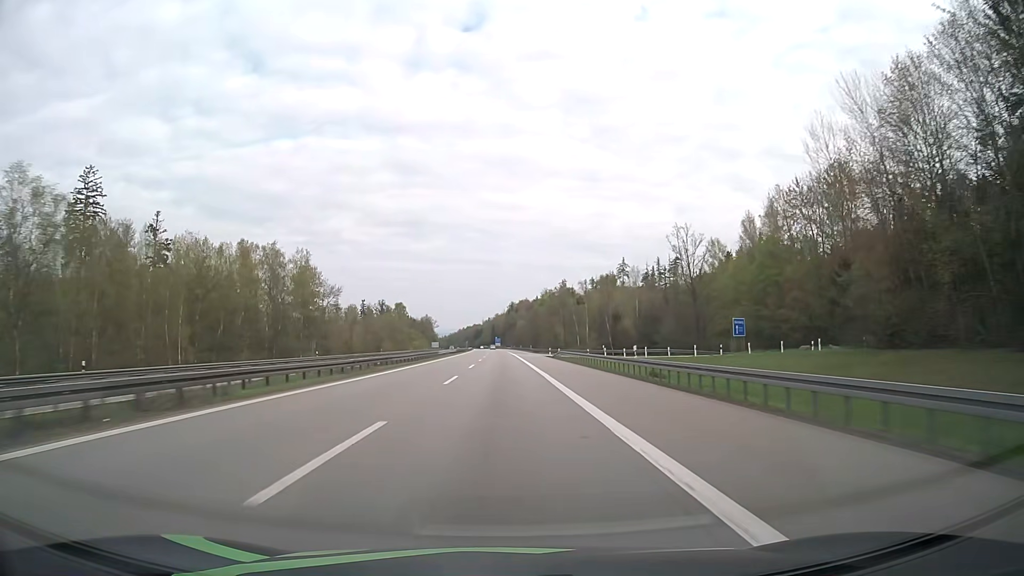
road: motorway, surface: asphalt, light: Day
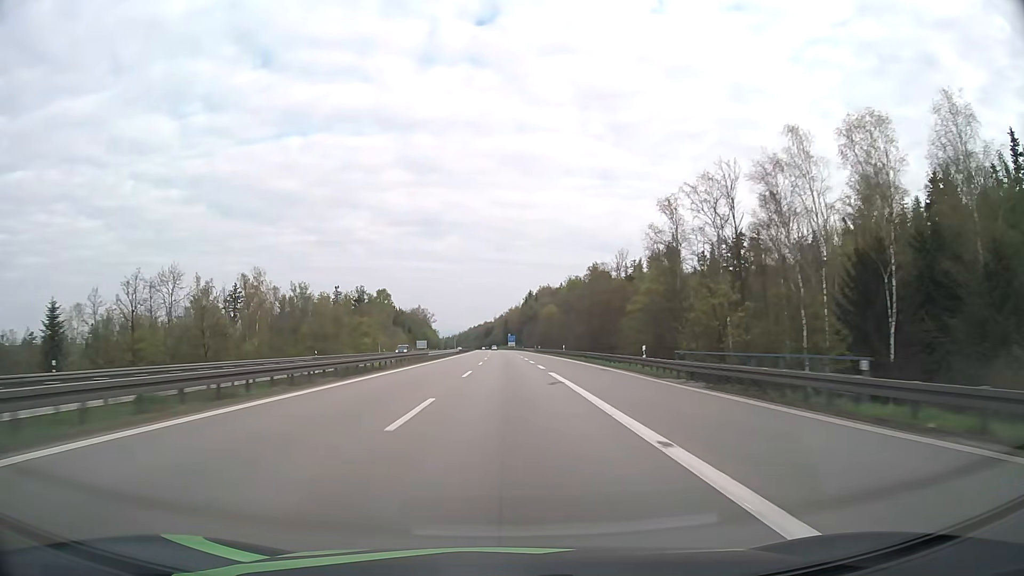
(-1.4, +103.0) m; -1°
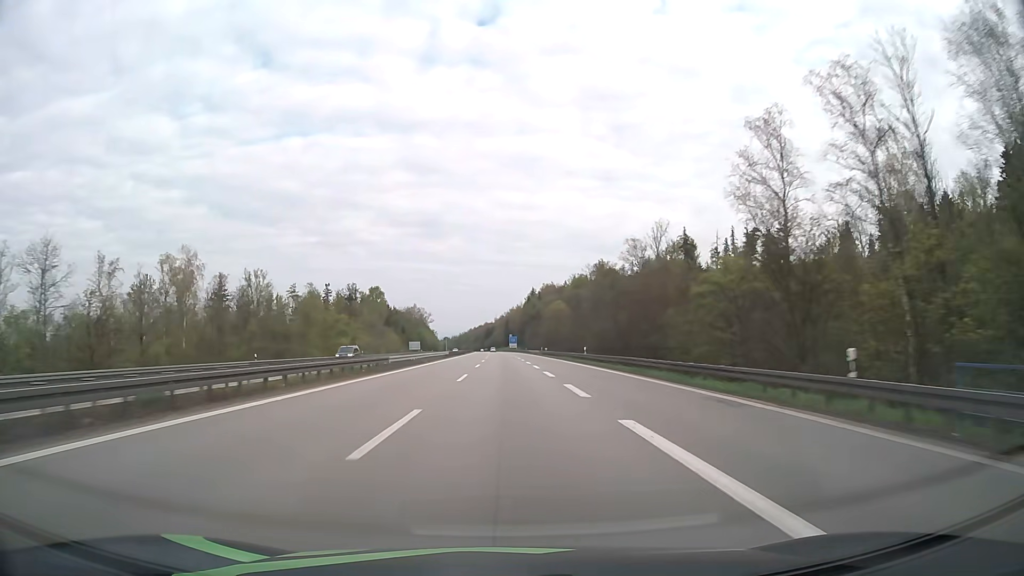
(0.0, +20.6) m; 0°
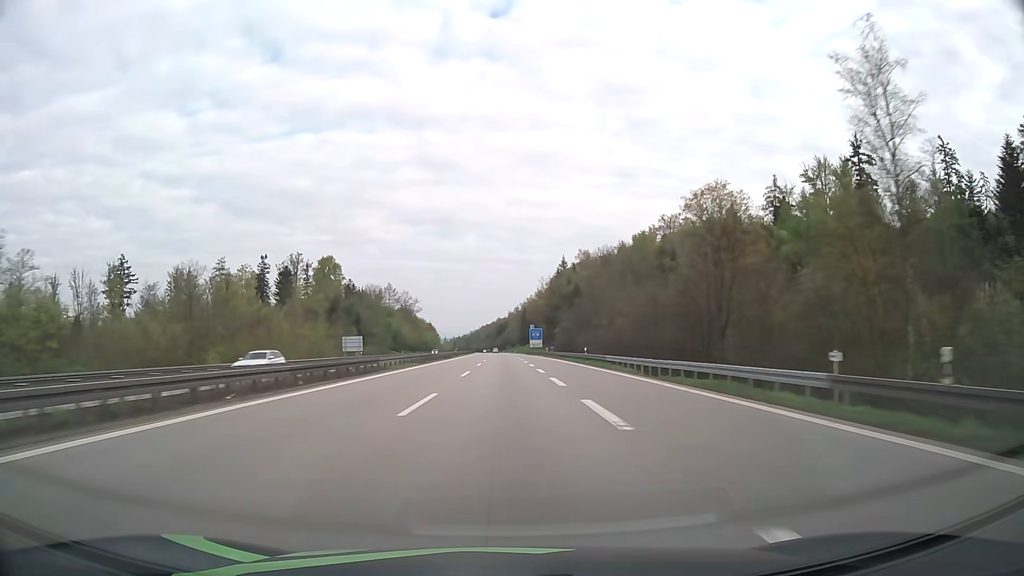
(-0.9, +103.0) m; -1°
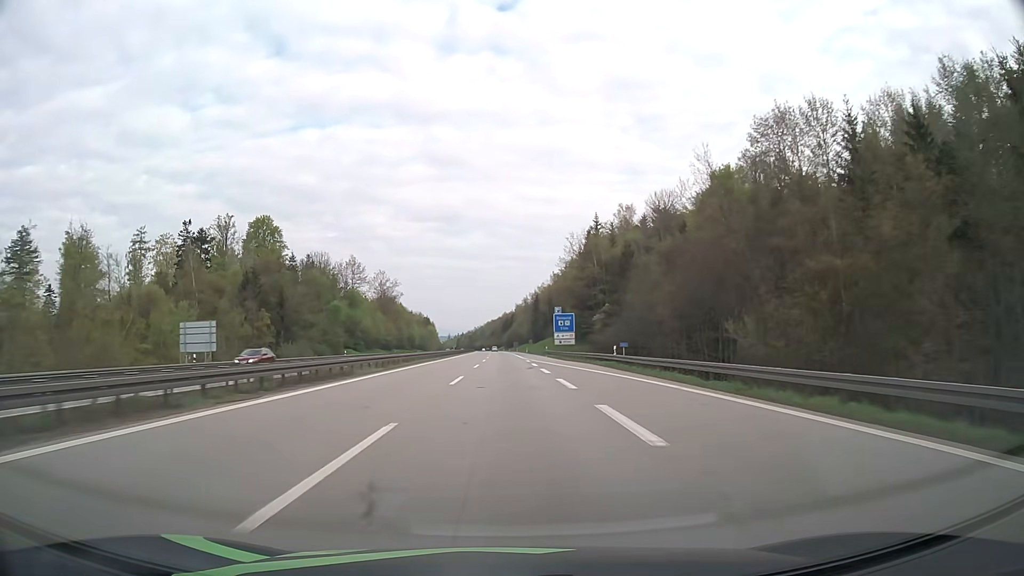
(-0.4, +61.9) m; -1°
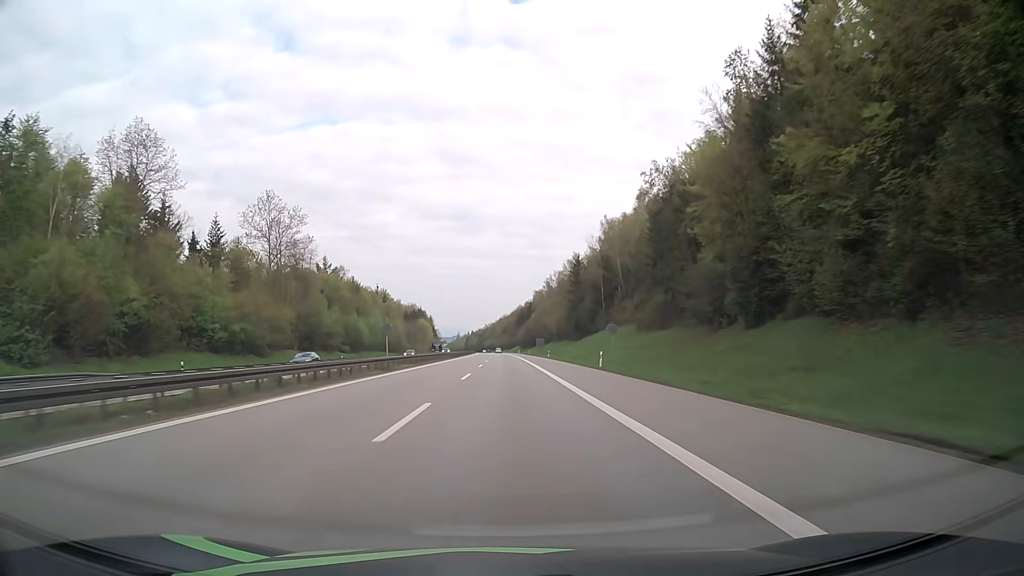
(-0.9, +103.2) m; -1°
